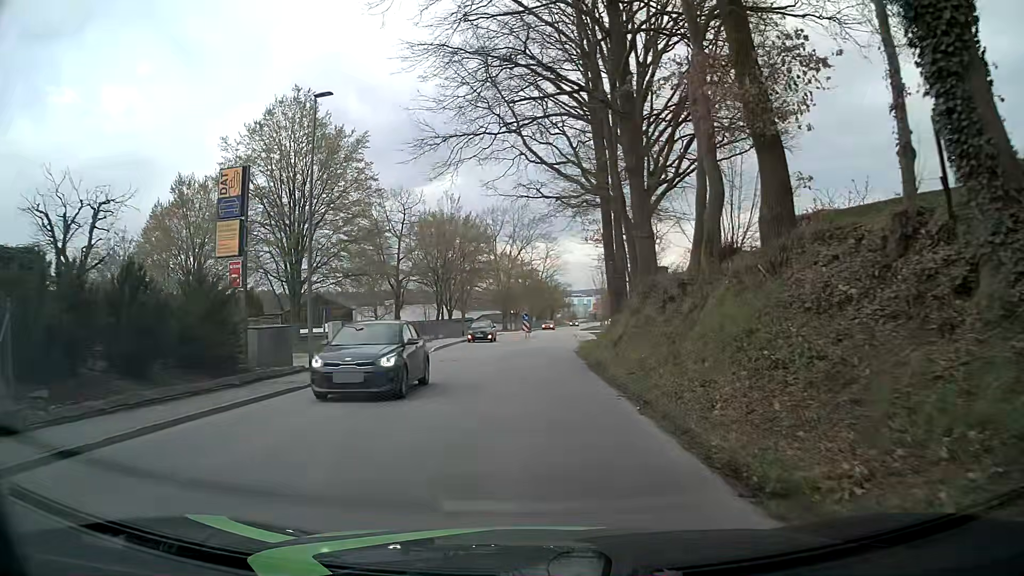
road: tertiary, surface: asphalt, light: Day
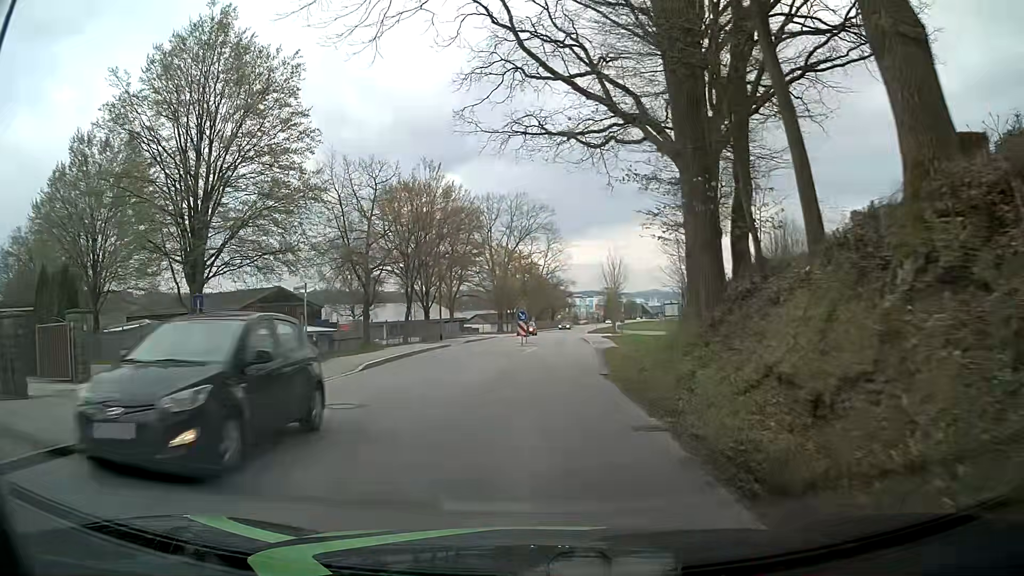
(-0.3, +13.5) m; -2°
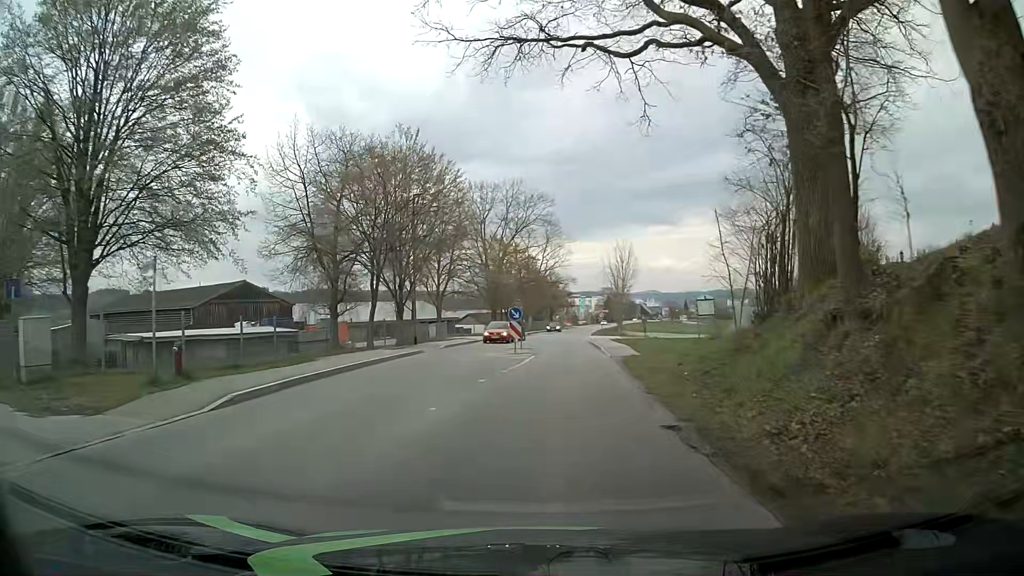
(+0.2, +9.0) m; 0°
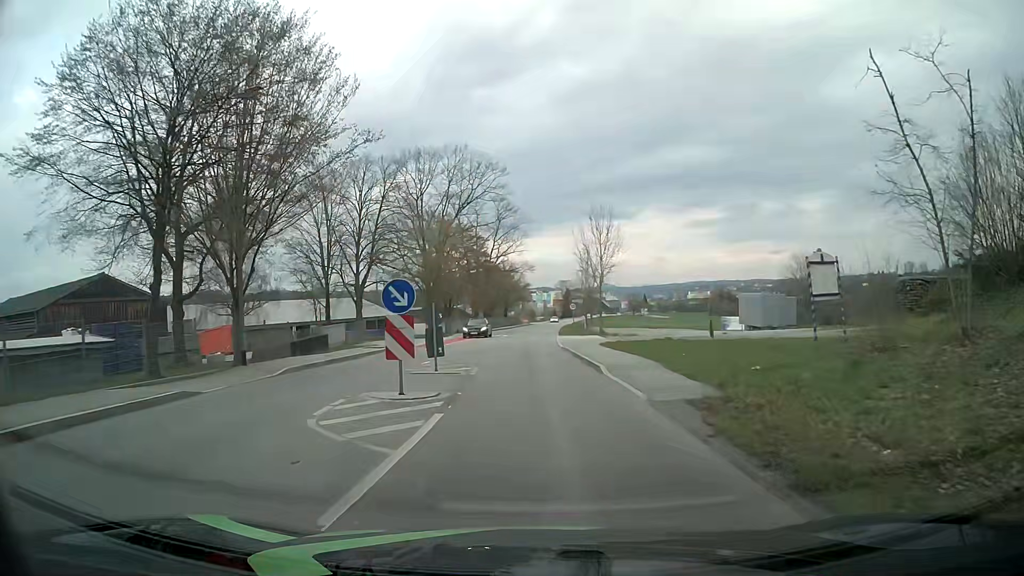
(+0.9, +18.0) m; +3°
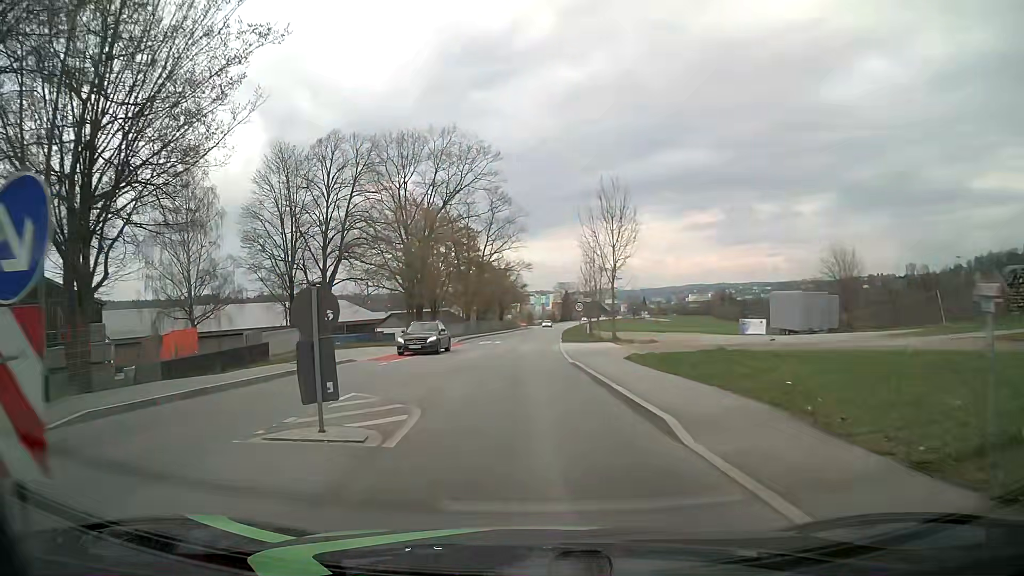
(+0.3, +9.1) m; +3°
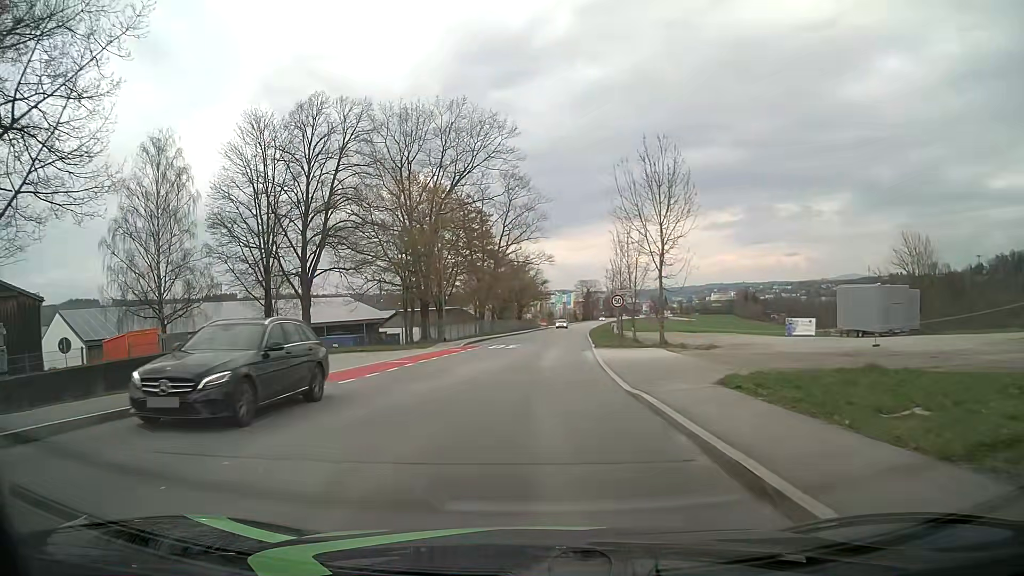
(-0.3, +9.0) m; -2°
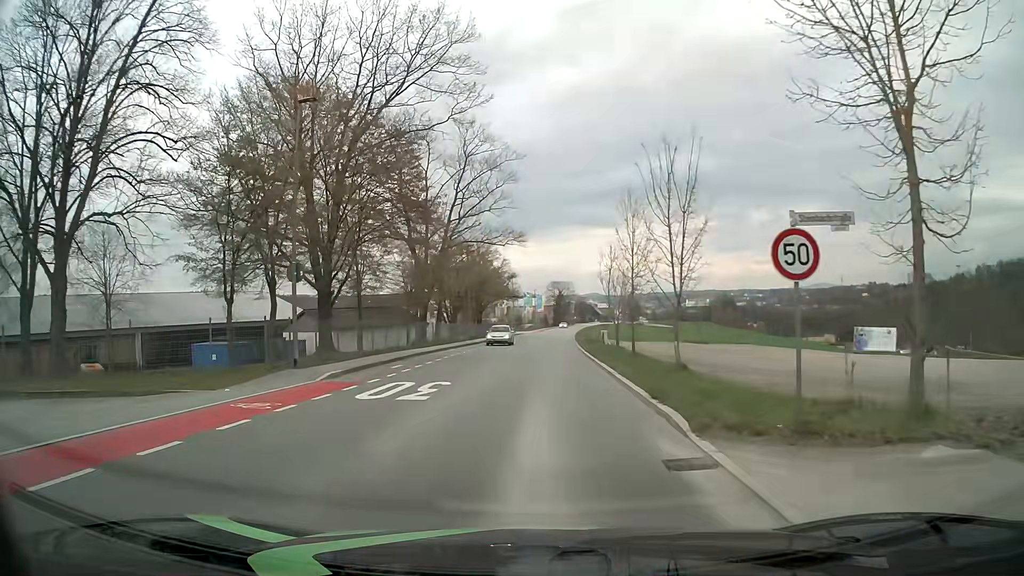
(+0.3, +22.4) m; +3°
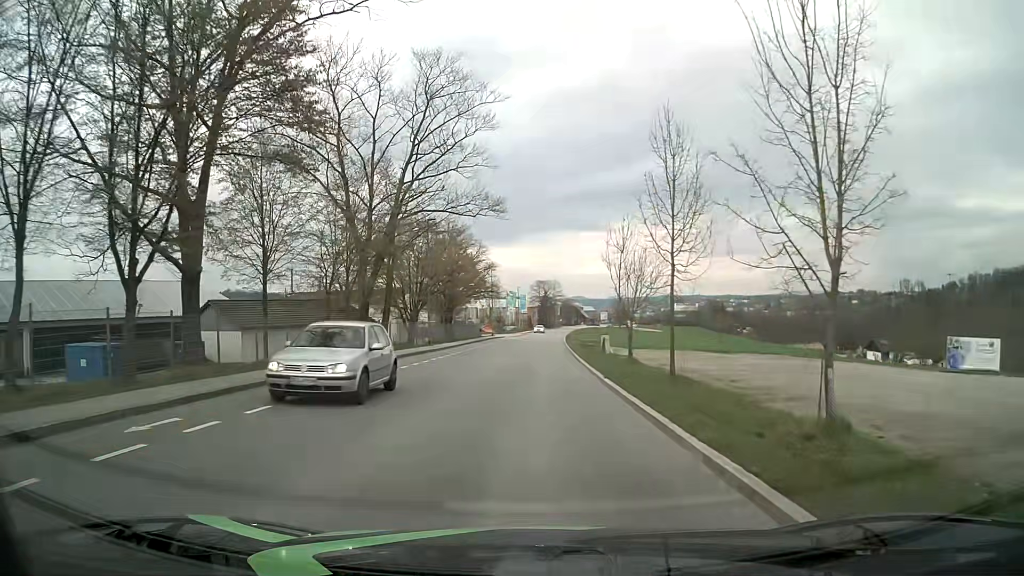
(+0.2, +14.9) m; +1°
(0, +10) (0, +20) (0, +30) (0, +40) (0, +50) (+1, +60) (+1, +70) (+1, +80) (+2, +90) (+3, +100) m
